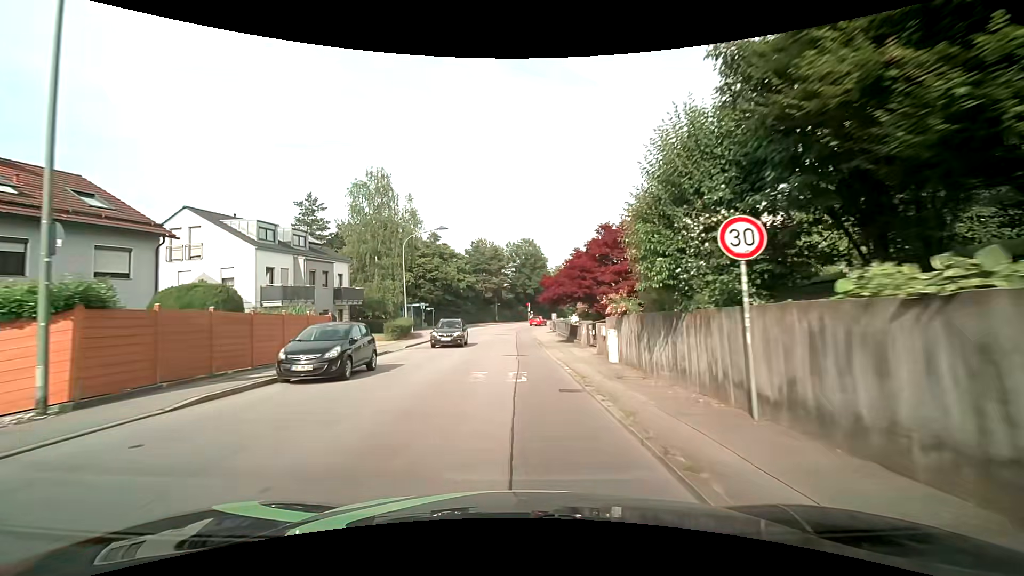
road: unclassified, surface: asphalt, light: Day
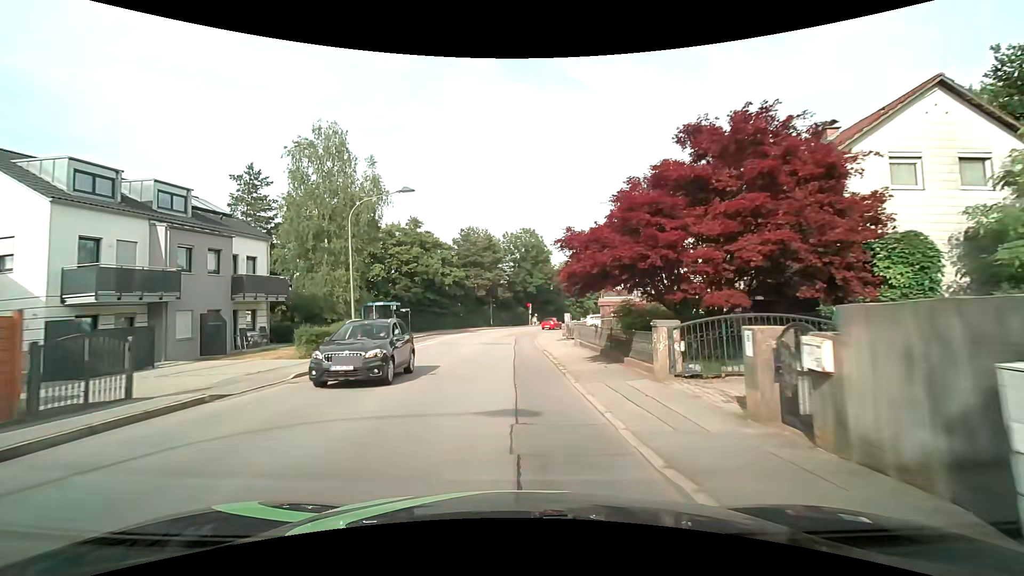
(-0.1, +13.5) m; 0°
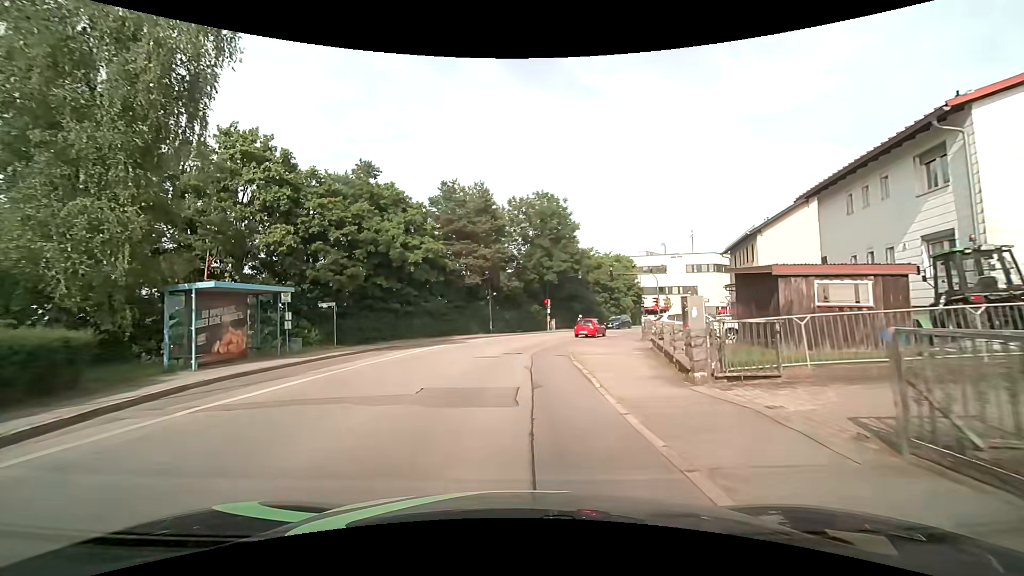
(-0.4, +22.5) m; -1°
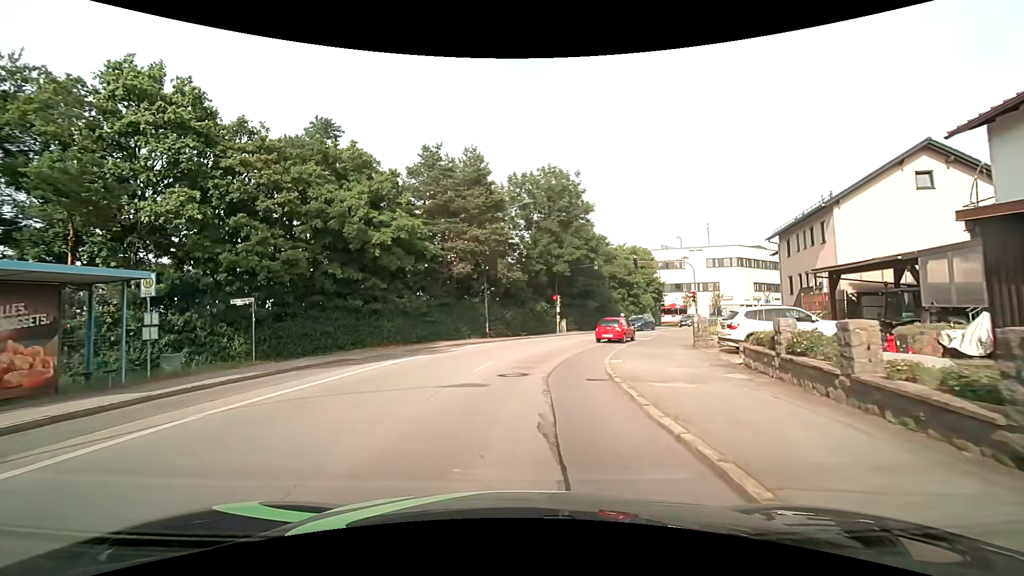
(-0.1, +8.5) m; 0°
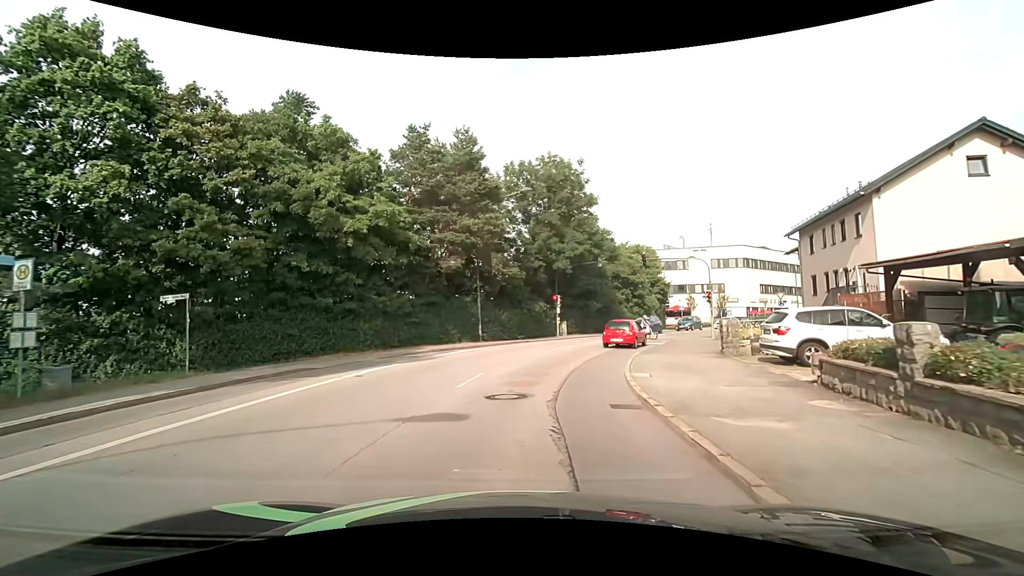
(-0.1, +3.4) m; 0°
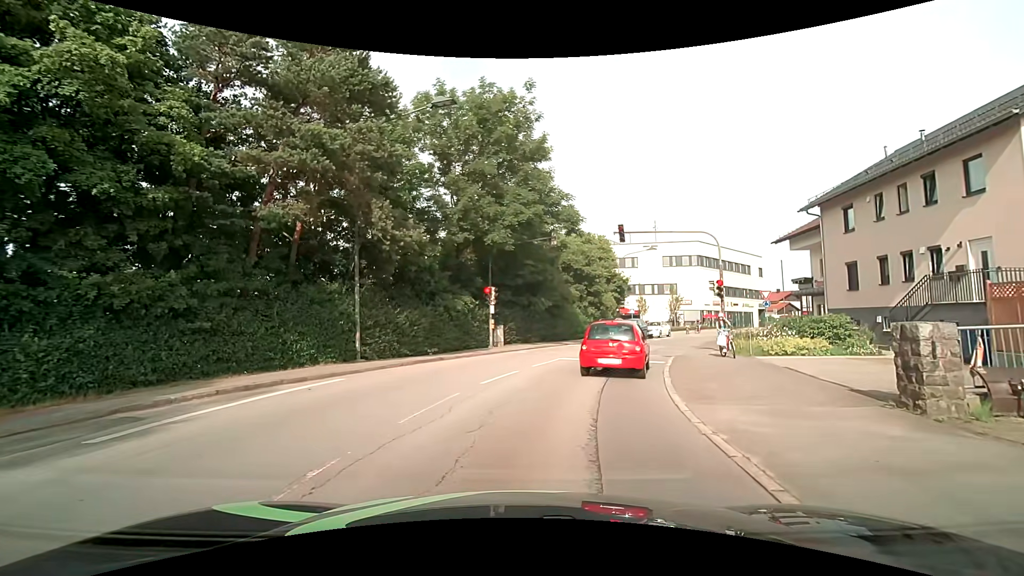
(+0.5, +12.2) m; +7°
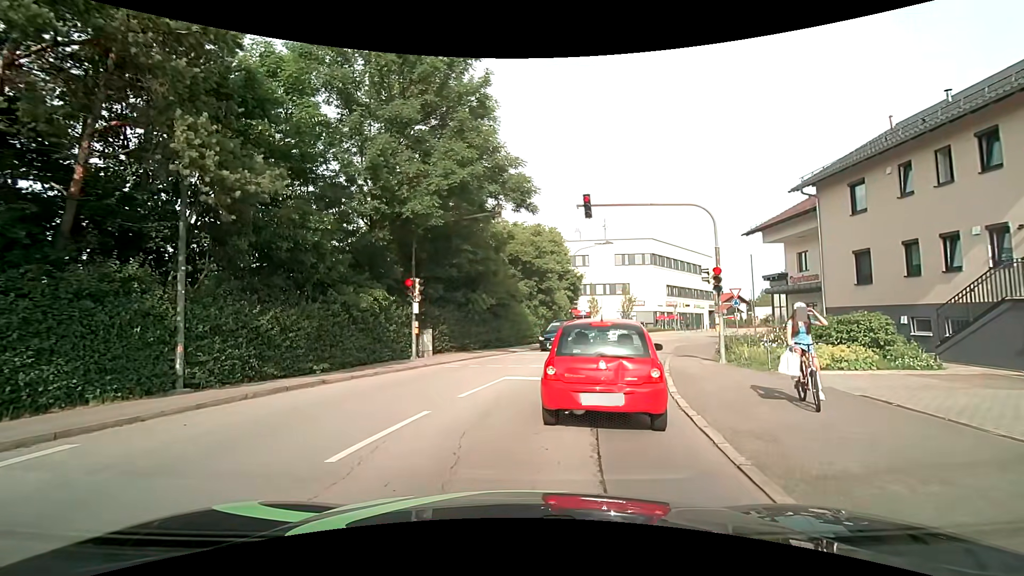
(+0.4, +6.1) m; +7°
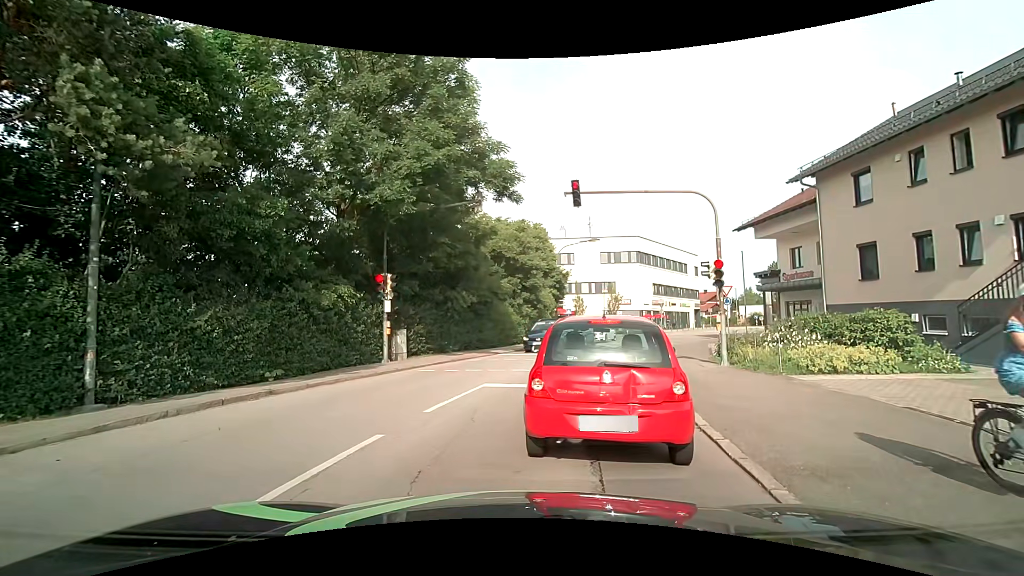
(0.0, +1.5) m; -1°
